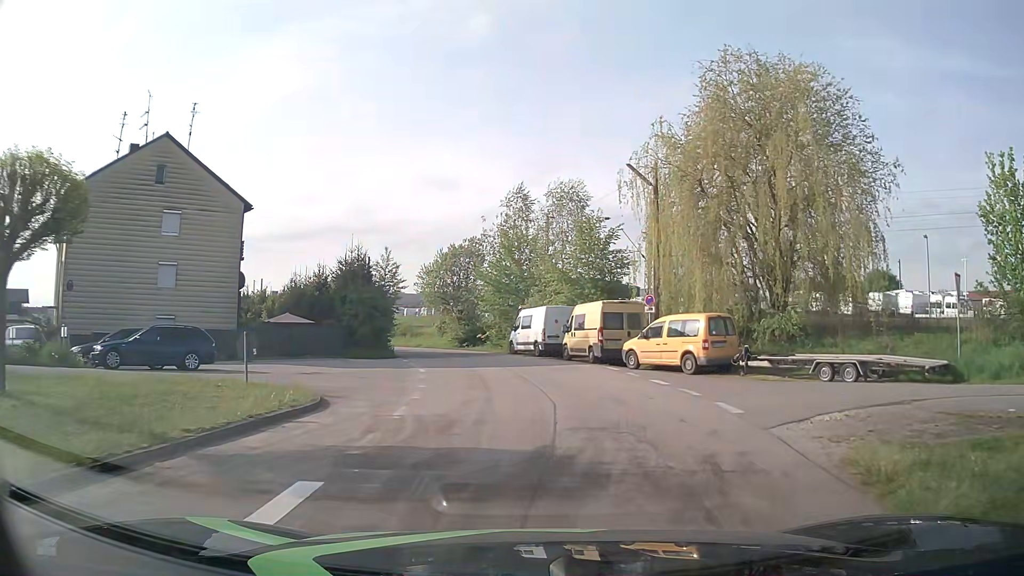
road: residential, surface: asphalt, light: Day
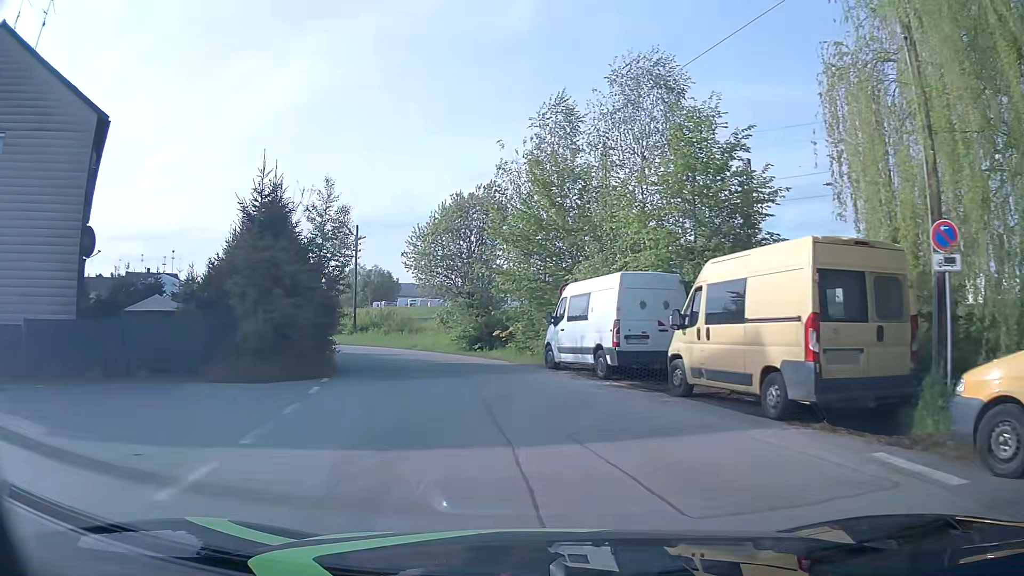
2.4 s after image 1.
(-0.2, +17.4) m; -2°
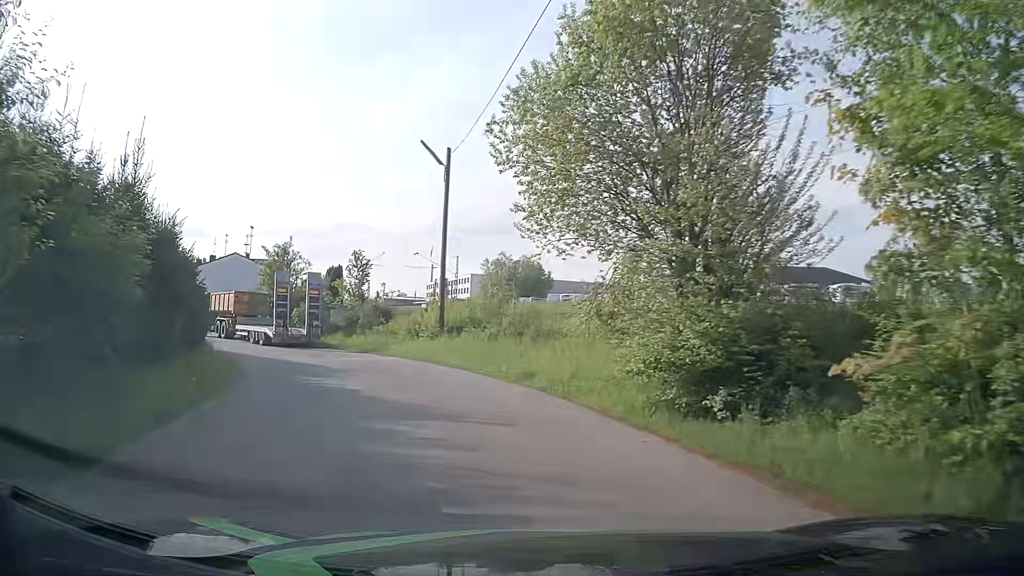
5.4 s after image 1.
(-2.6, +21.5) m; -14°
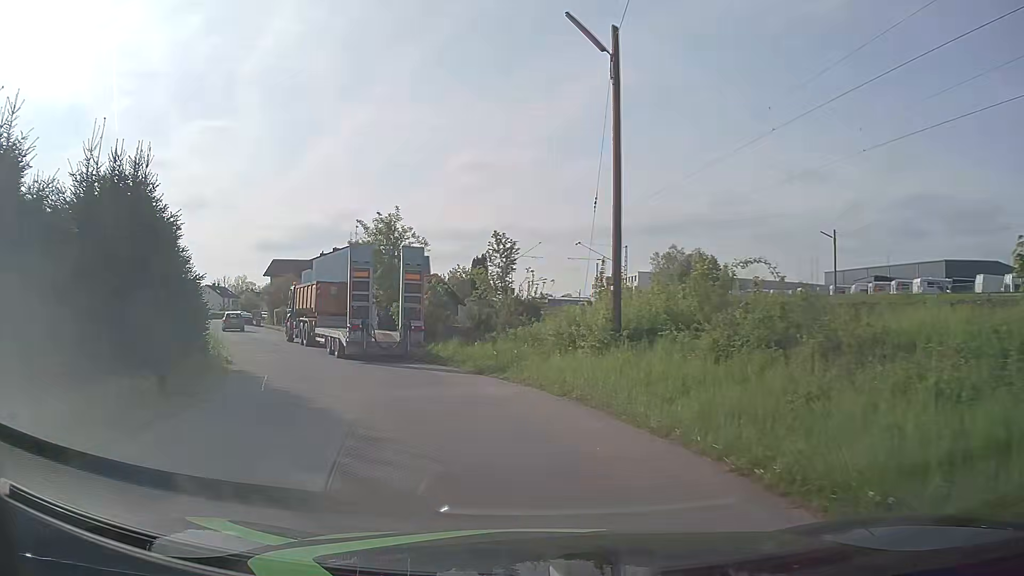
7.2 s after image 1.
(-1.2, +11.7) m; -14°
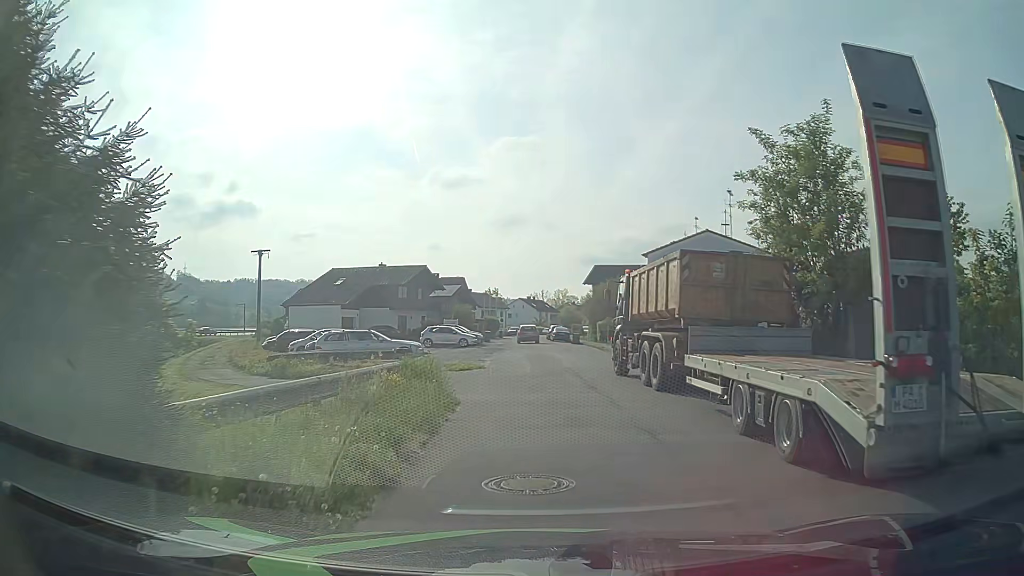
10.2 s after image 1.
(-4.8, +15.4) m; -28°
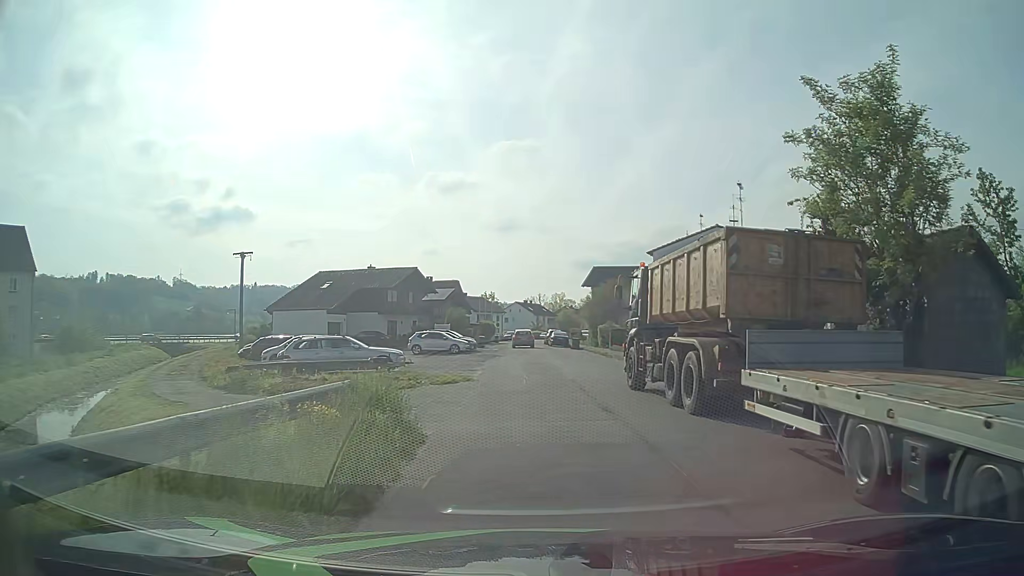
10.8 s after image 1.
(0.0, +3.6) m; 0°
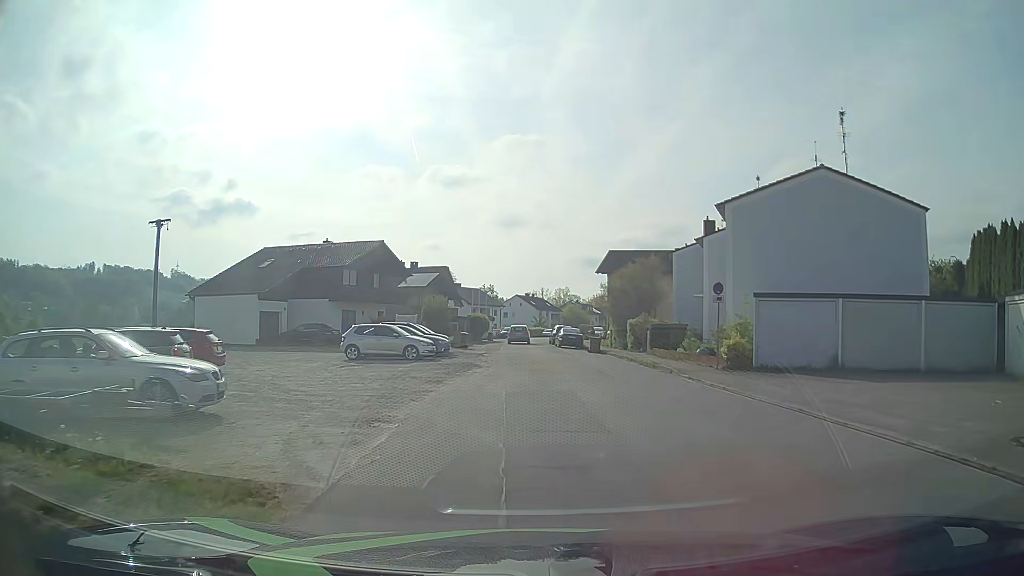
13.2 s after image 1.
(-0.1, +16.2) m; -1°
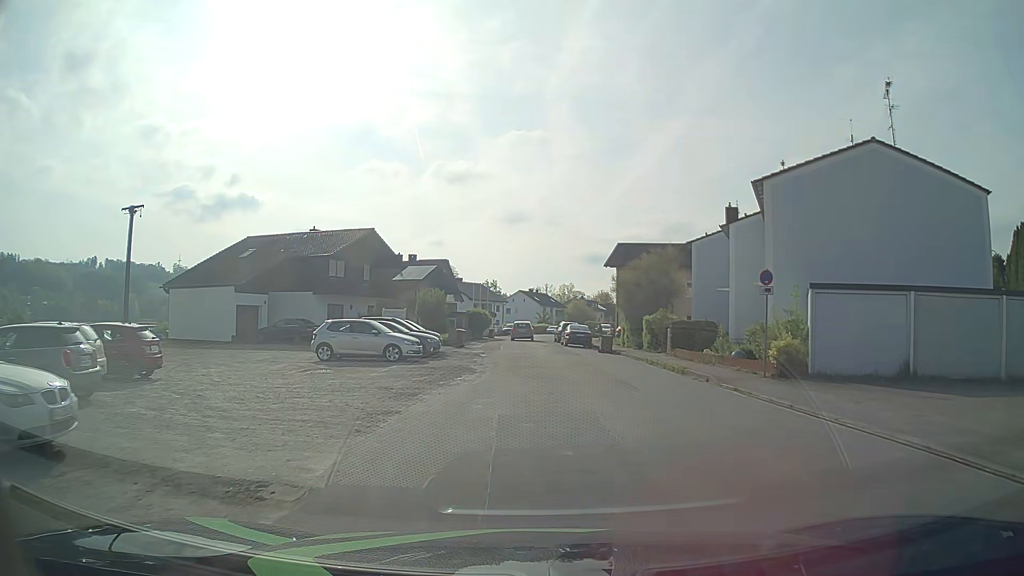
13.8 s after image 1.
(0.0, +4.3) m; +1°
(0, +10) (0, +20) (-1, +30) (-1, +40) (-1, +50) (-1, +60) (-1, +70) (0, +80) (+1, +90) (+3, +100) m
